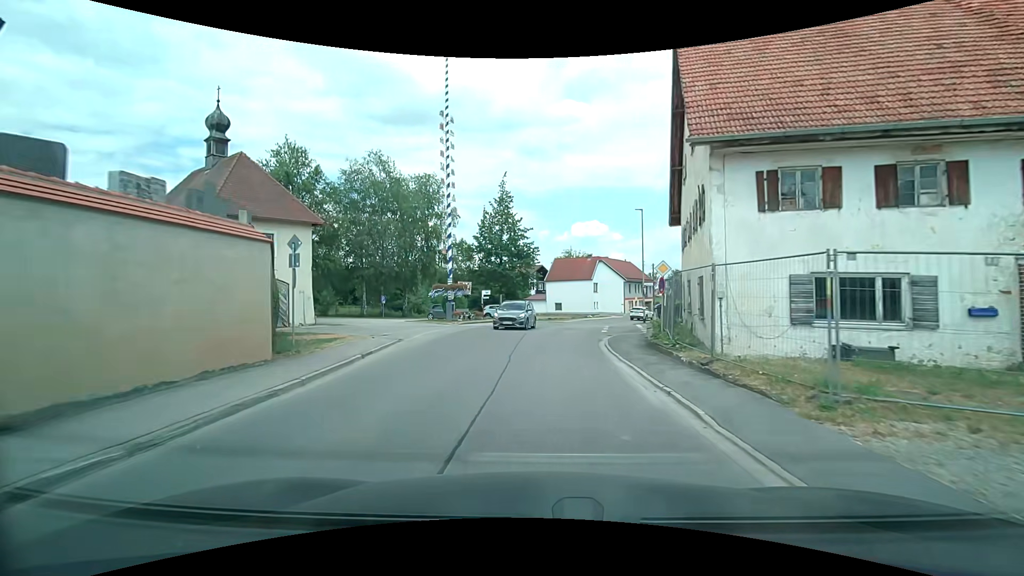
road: secondary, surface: asphalt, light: Day
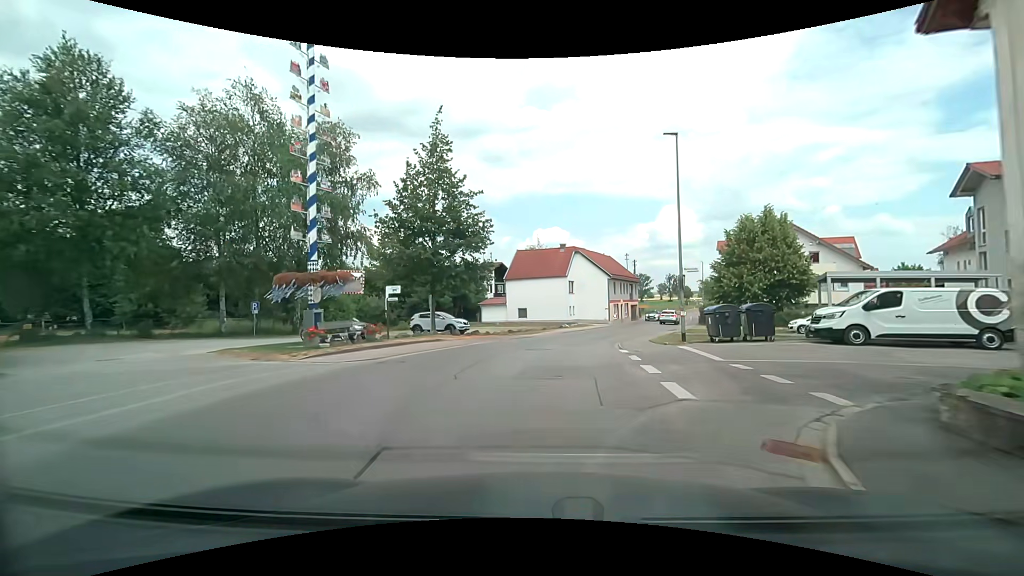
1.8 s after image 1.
(+0.5, +18.3) m; +4°
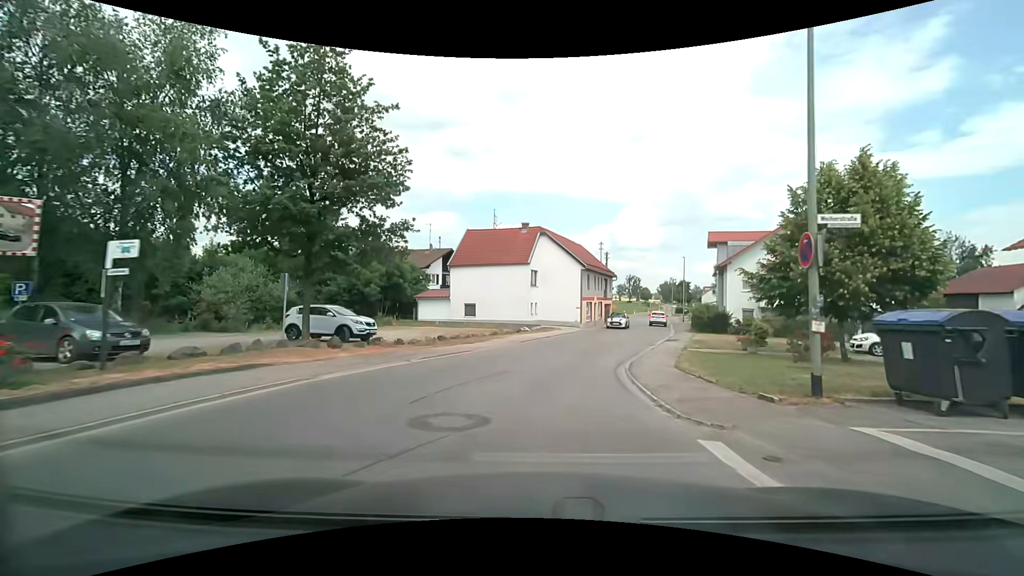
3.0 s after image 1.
(+0.5, +12.5) m; +4°
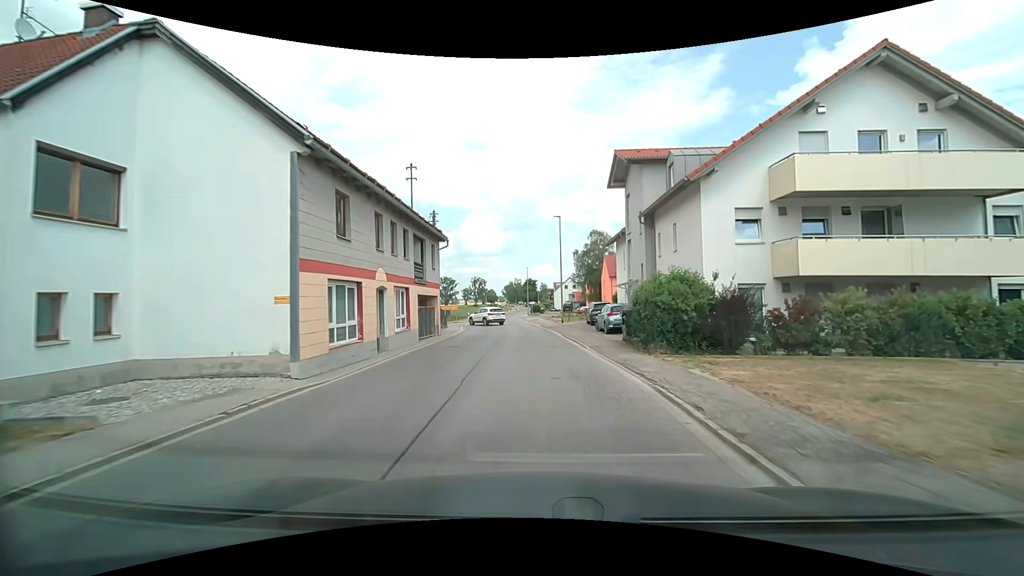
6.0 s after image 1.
(+5.1, +30.4) m; +17°
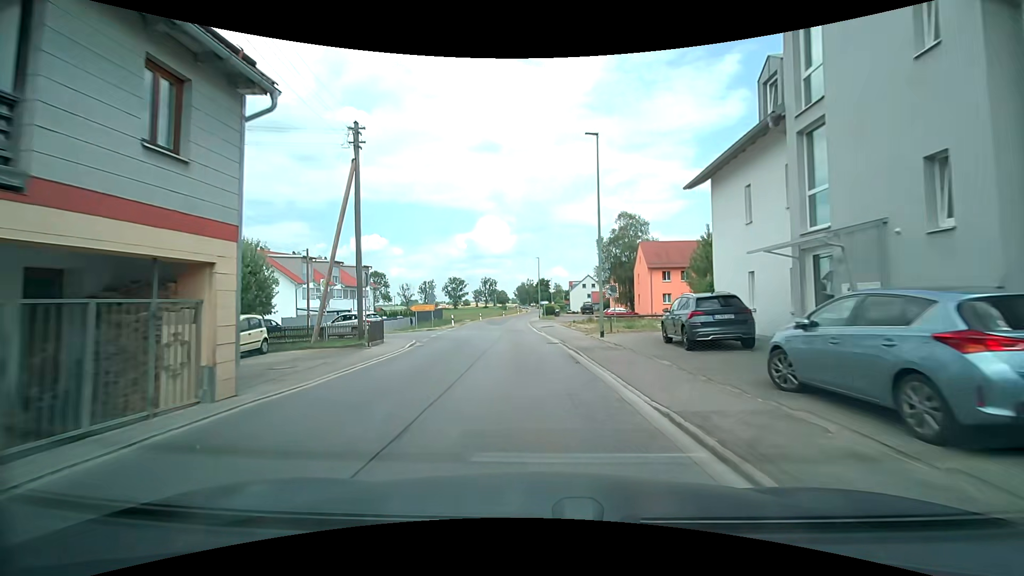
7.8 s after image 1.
(+0.1, +19.6) m; -1°
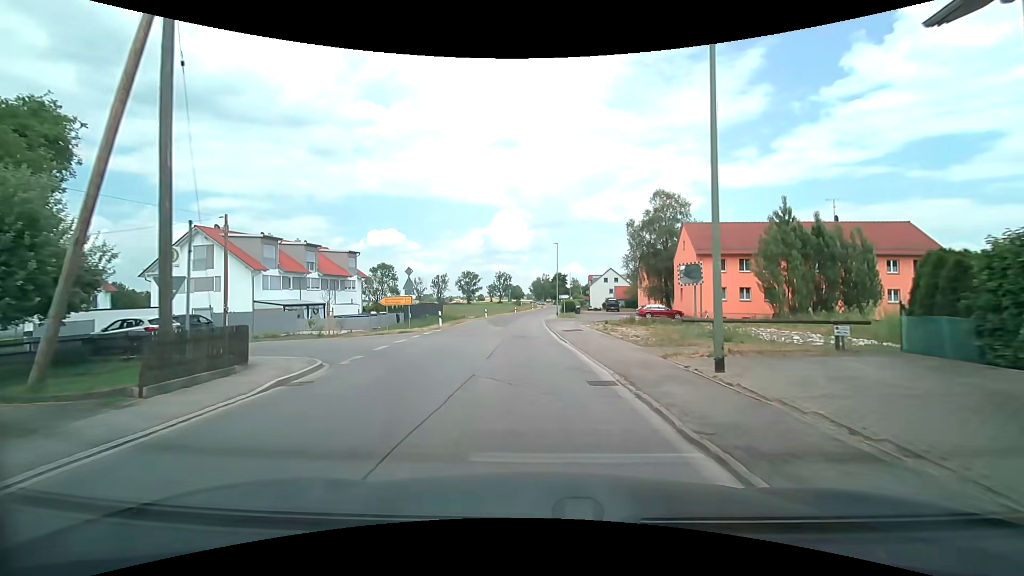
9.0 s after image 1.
(-0.3, +11.9) m; -2°
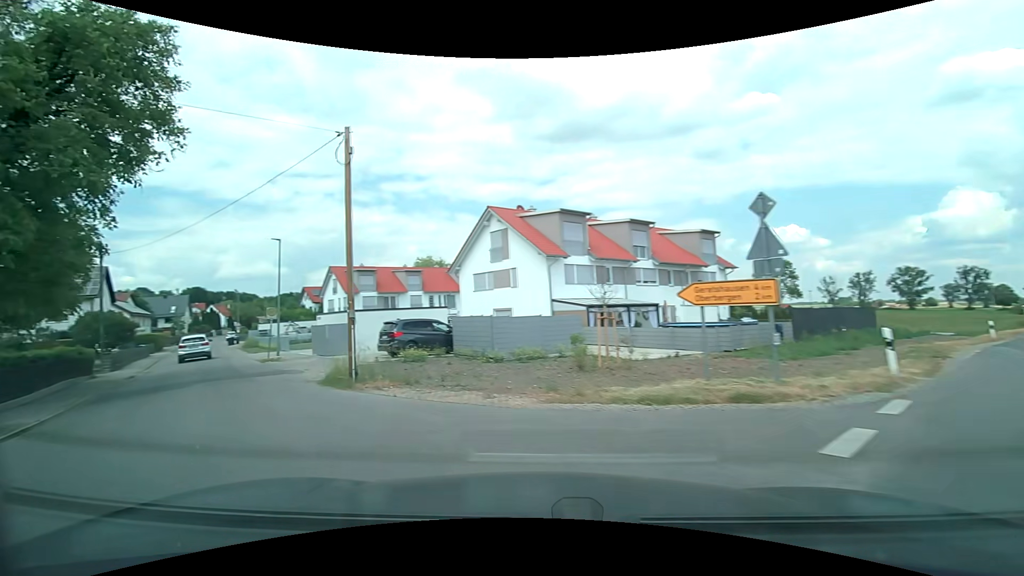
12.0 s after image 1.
(-2.8, +19.1) m; -41°
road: residential
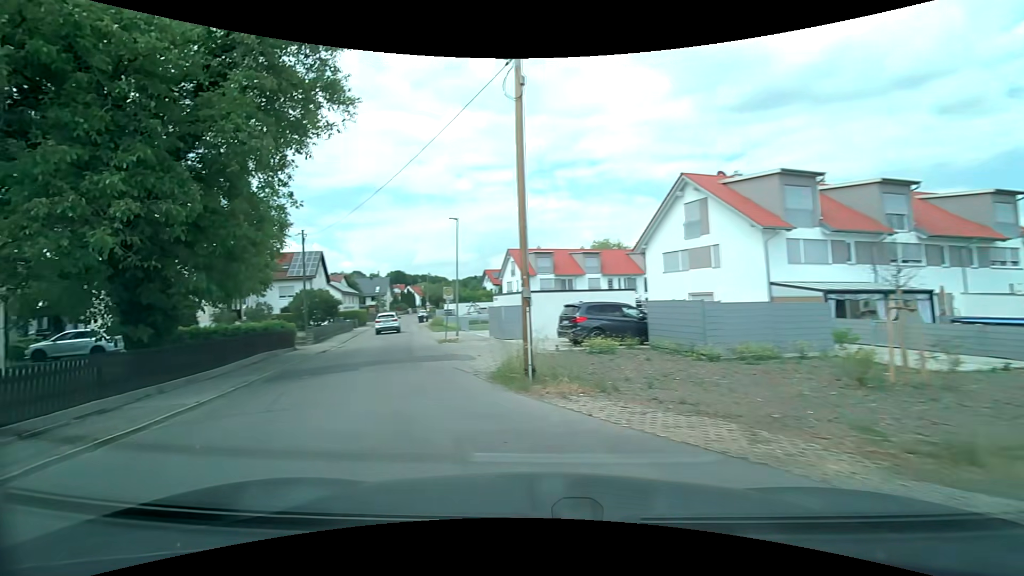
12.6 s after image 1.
(-0.7, +3.7) m; -21°
(-2, +10) (-5, +19) (-8, +29) (-11, +38) (-13, +48) (-16, +58) (-19, +67) (-21, +77) (-24, +87) (-26, +96) m
